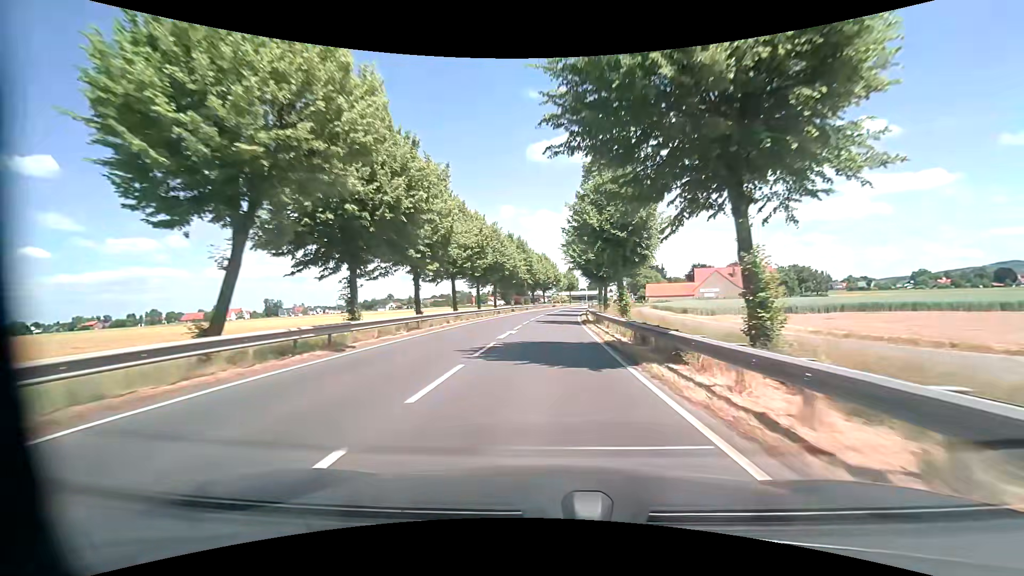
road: primary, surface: asphalt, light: Day
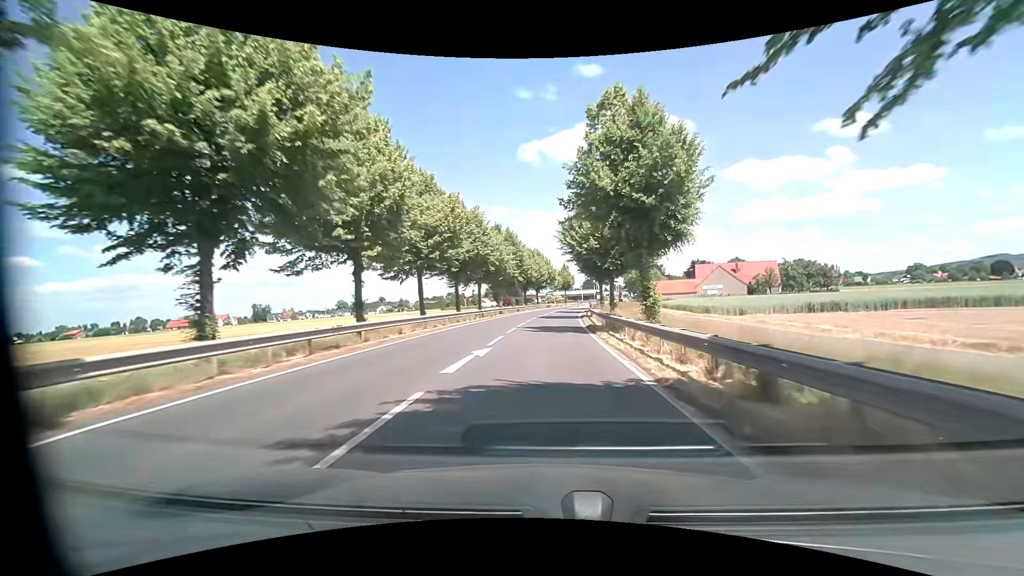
(+0.1, +9.0) m; +1°
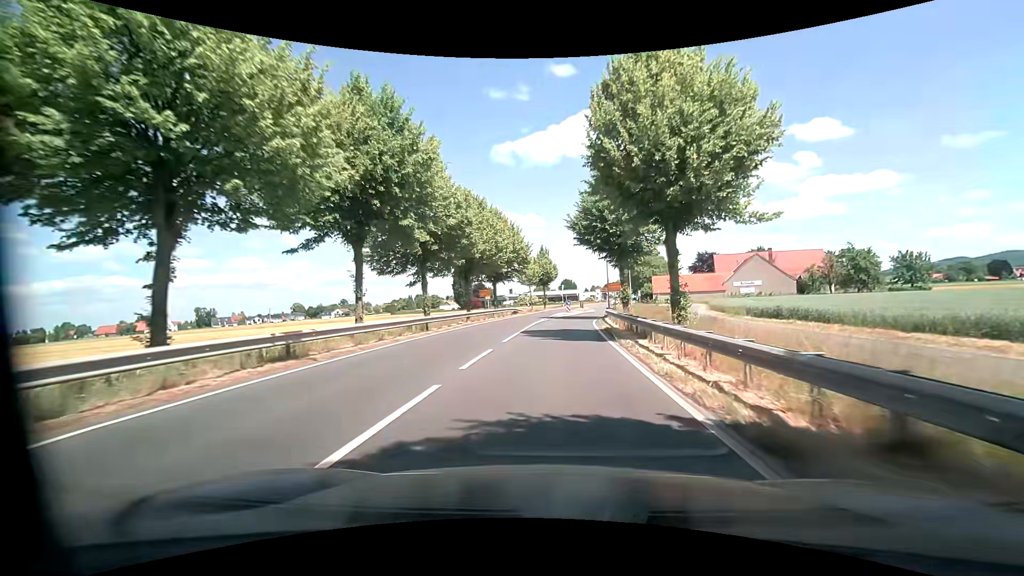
(+0.9, +41.0) m; +3°
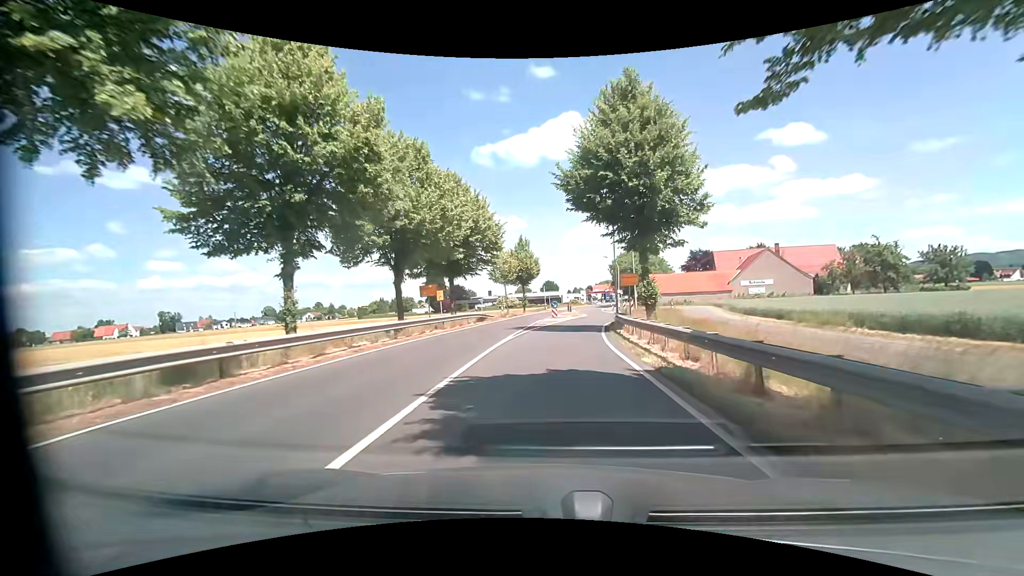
(+0.3, +14.3) m; +2°
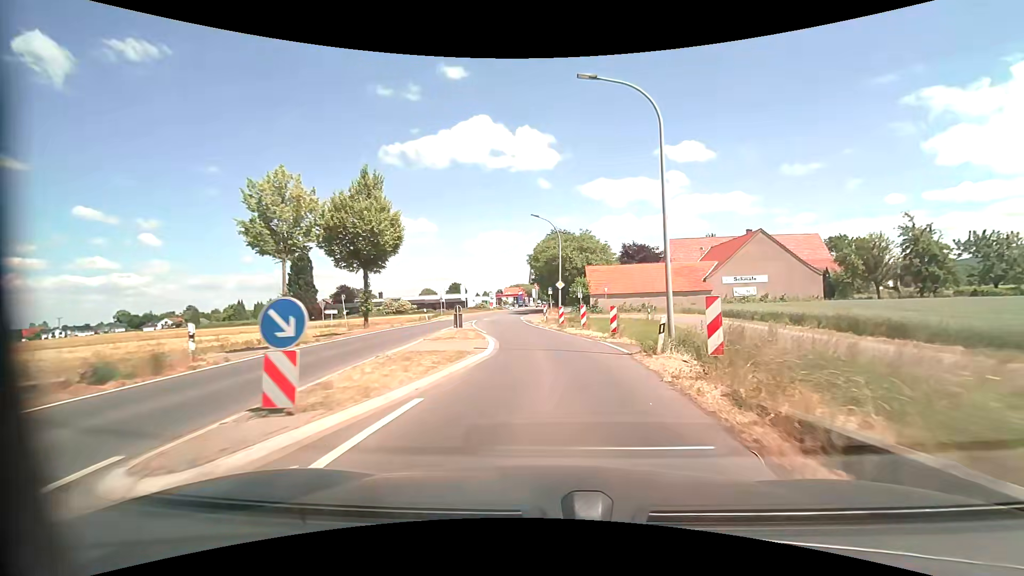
(+2.3, +34.0) m; +10°
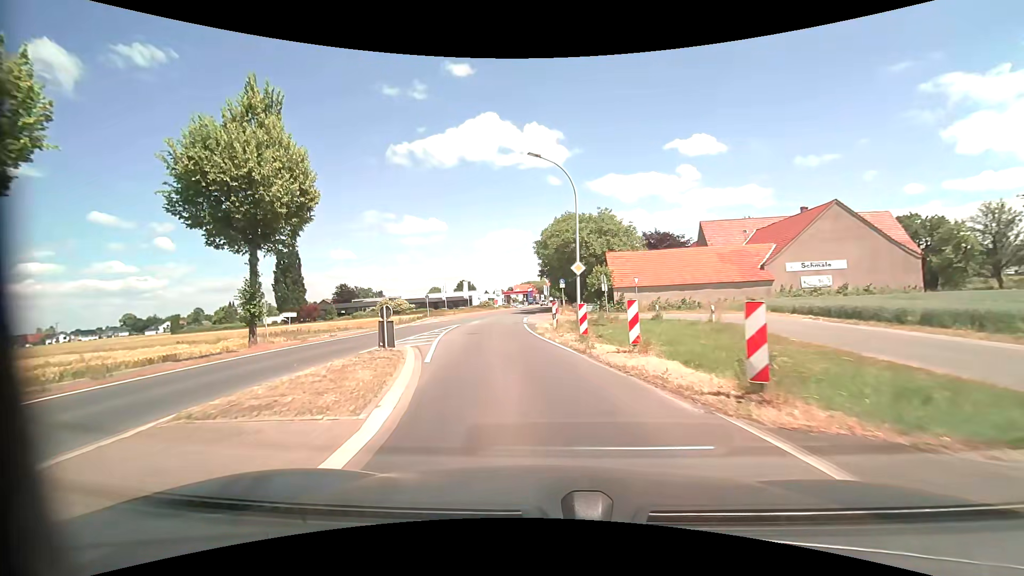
(+0.2, +12.8) m; -1°
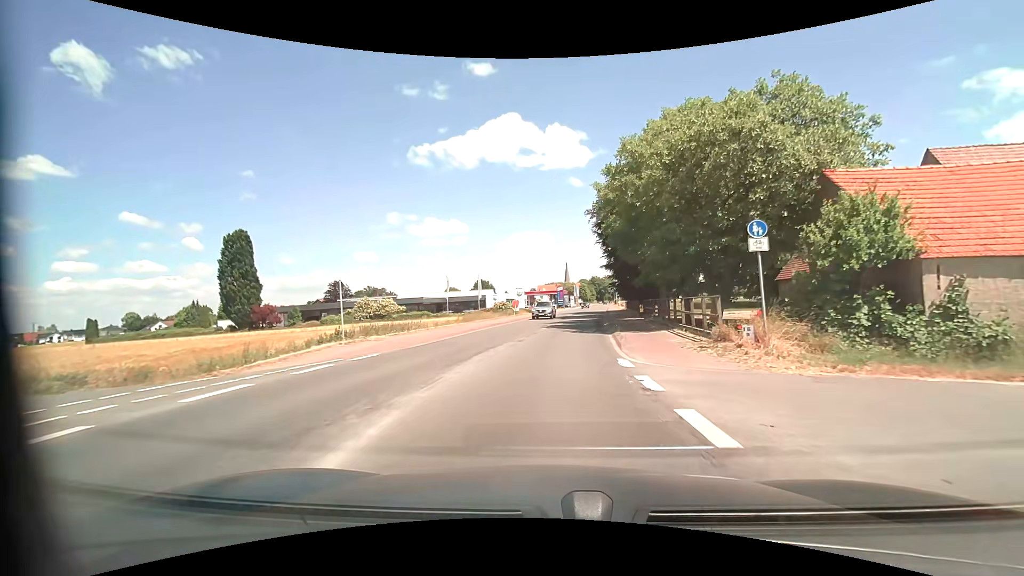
(-3.0, +32.4) m; -3°
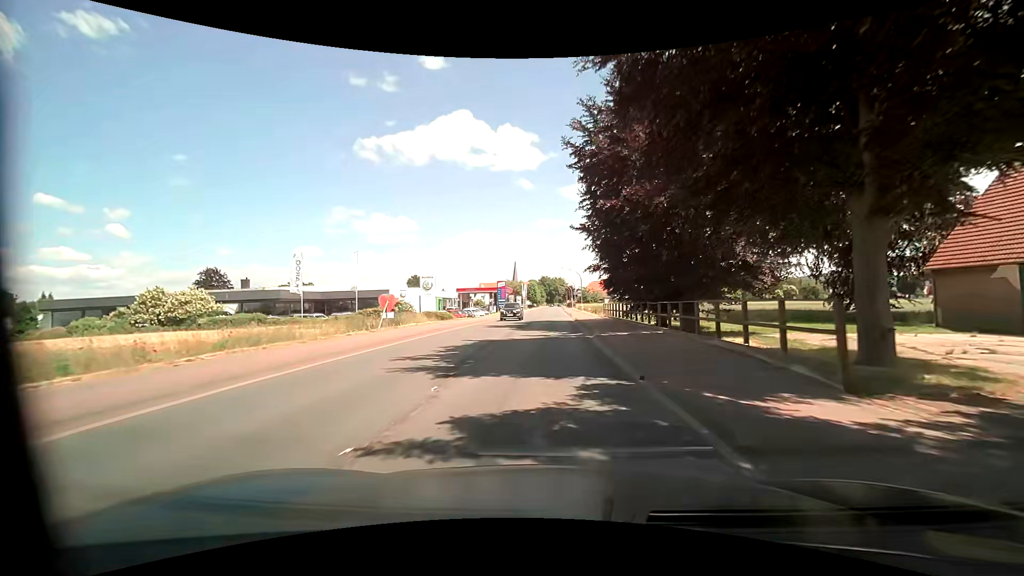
(+2.2, +35.0) m; +6°
(0, +10) (0, +20) (0, +30) (+1, +40) (+1, +50) (+1, +60) (+2, +70) (+2, +80) (+2, +90) (+2, +100) m
